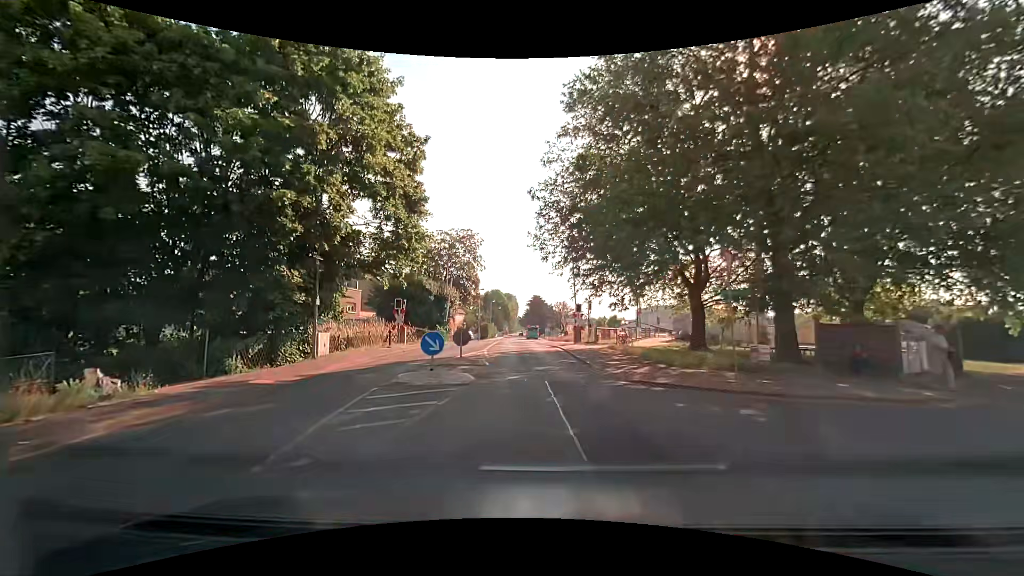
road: unclassified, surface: asphalt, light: Day
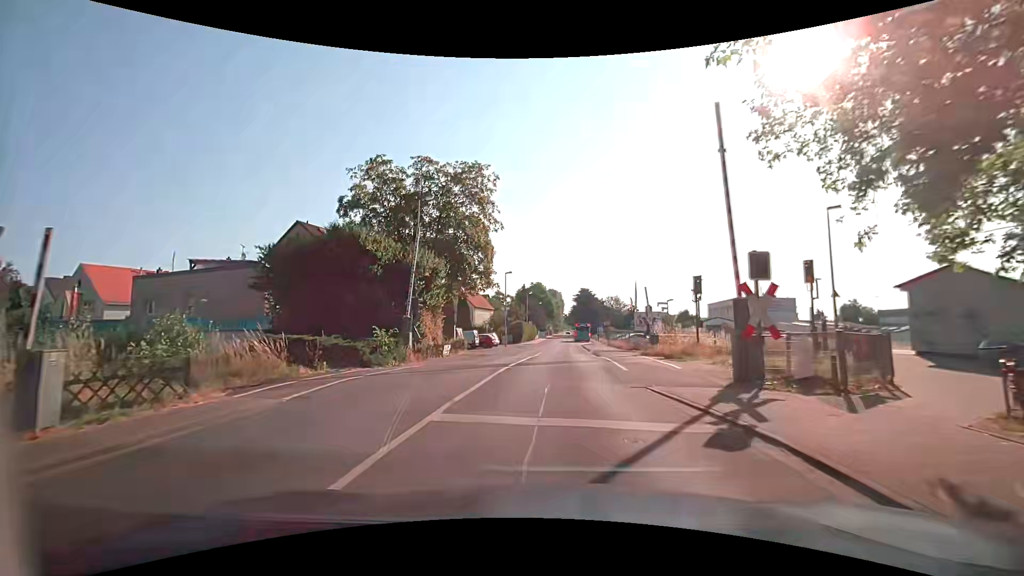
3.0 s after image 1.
(-0.9, +25.2) m; -4°
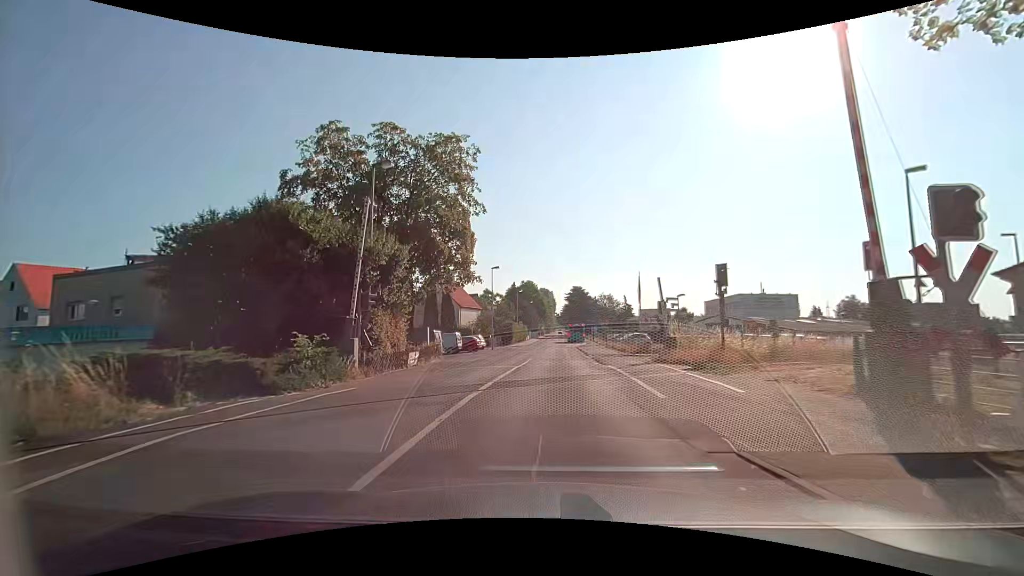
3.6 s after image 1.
(0.0, +5.5) m; -1°
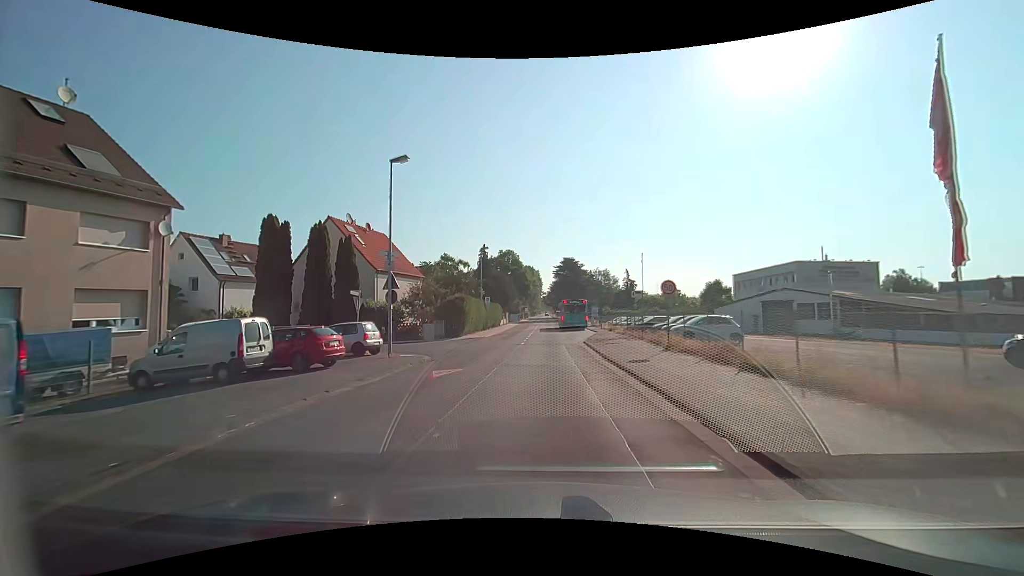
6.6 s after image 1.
(+0.9, +29.3) m; +3°
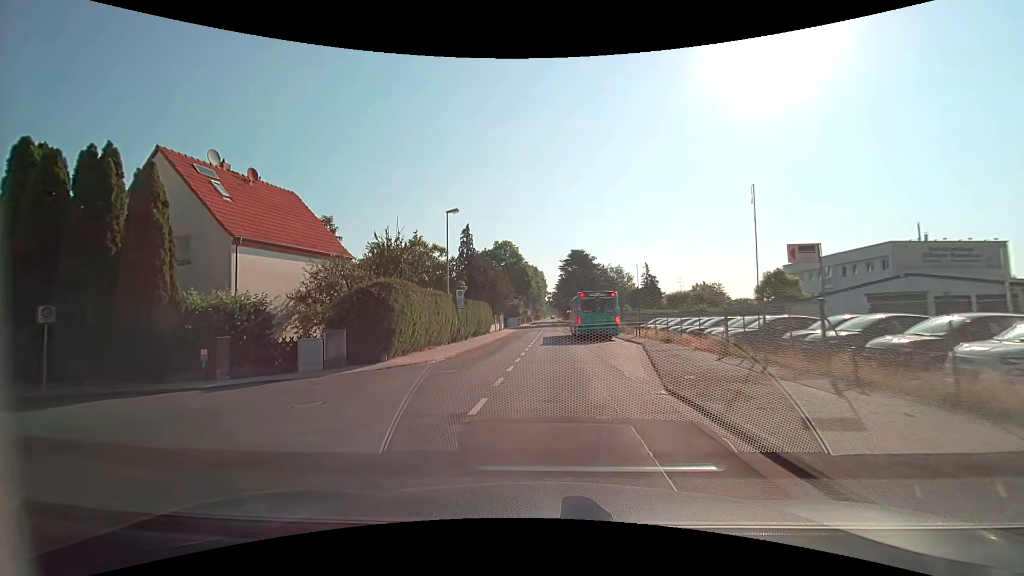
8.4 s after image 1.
(-0.1, +18.6) m; -1°
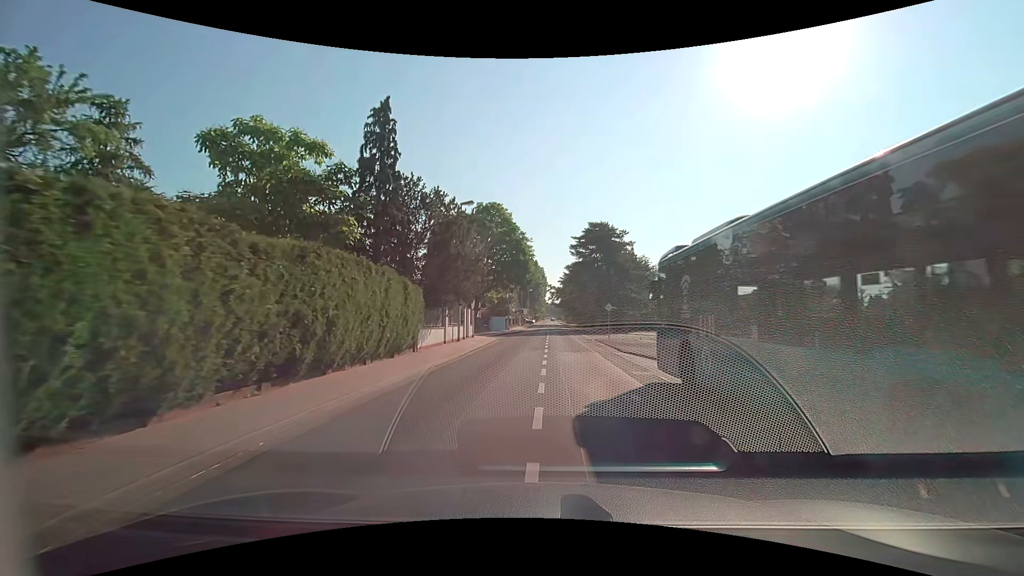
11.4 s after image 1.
(-0.7, +31.1) m; -1°
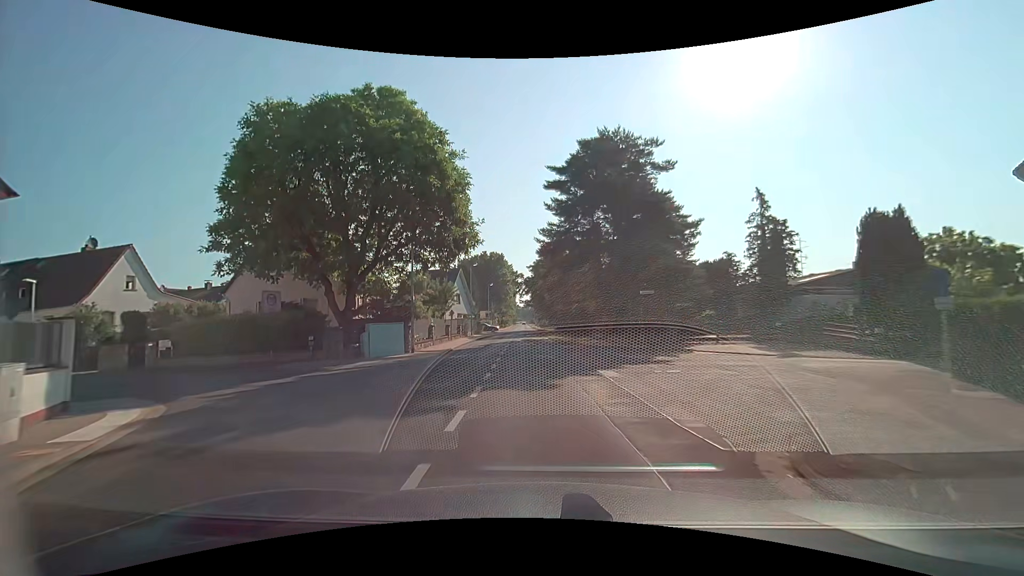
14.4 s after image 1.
(+1.5, +33.2) m; +4°
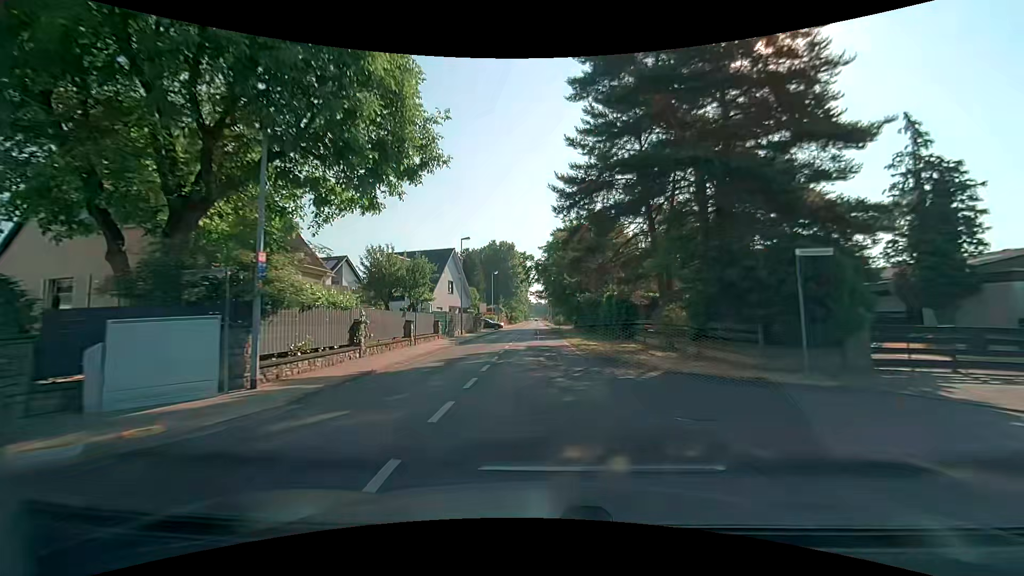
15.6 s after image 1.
(-0.4, +15.2) m; -2°
(0, +10) (0, +20) (0, +30) (-1, +40) (-1, +50) (-1, +60) (-1, +70) (-1, +80) (-1, +90) (-1, +100) m
